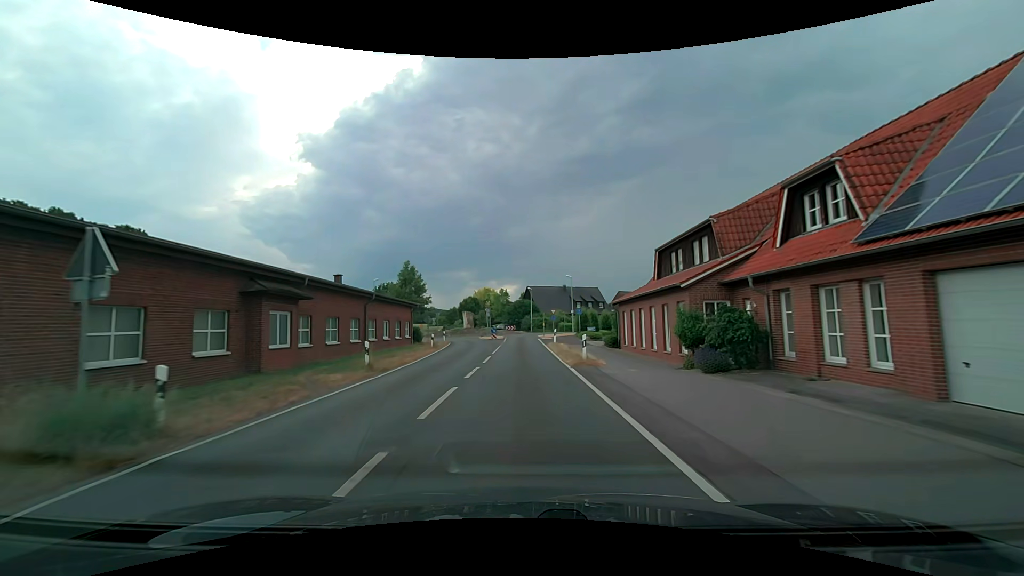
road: secondary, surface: asphalt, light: Day
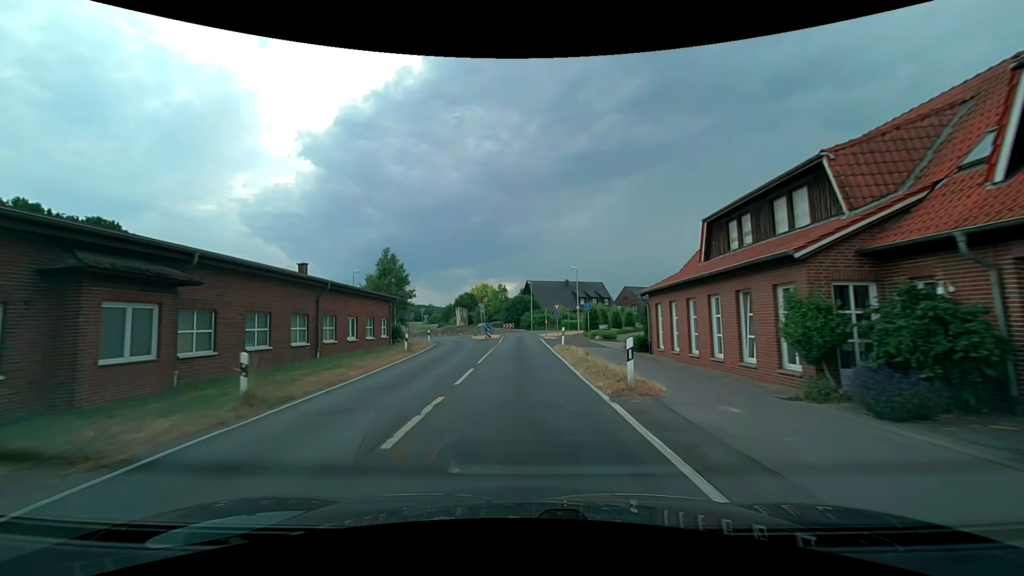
(0.0, +7.7) m; 0°
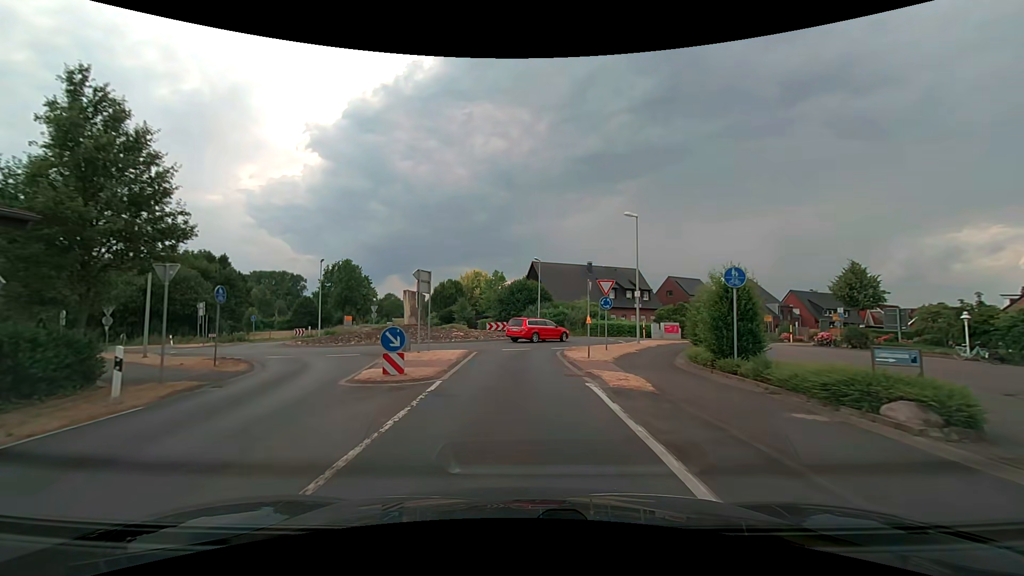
(-0.1, +31.5) m; 0°
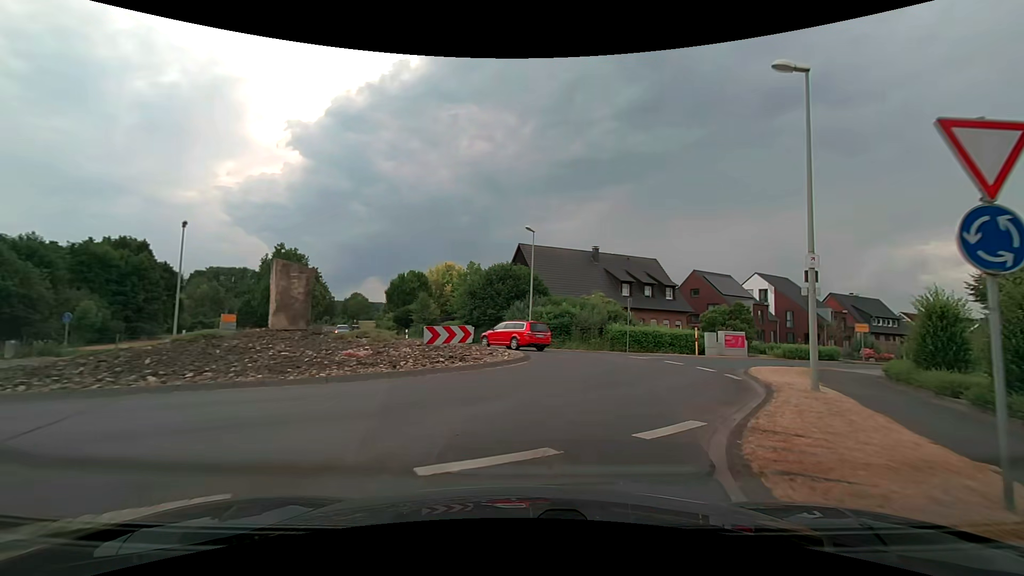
(-0.4, +19.3) m; +2°
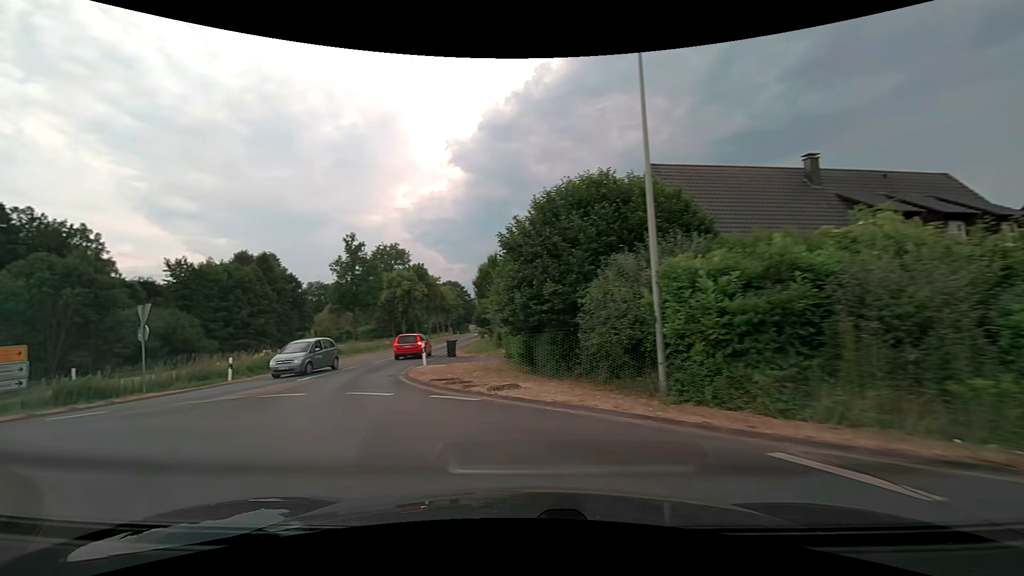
(+2.0, +24.3) m; -18°
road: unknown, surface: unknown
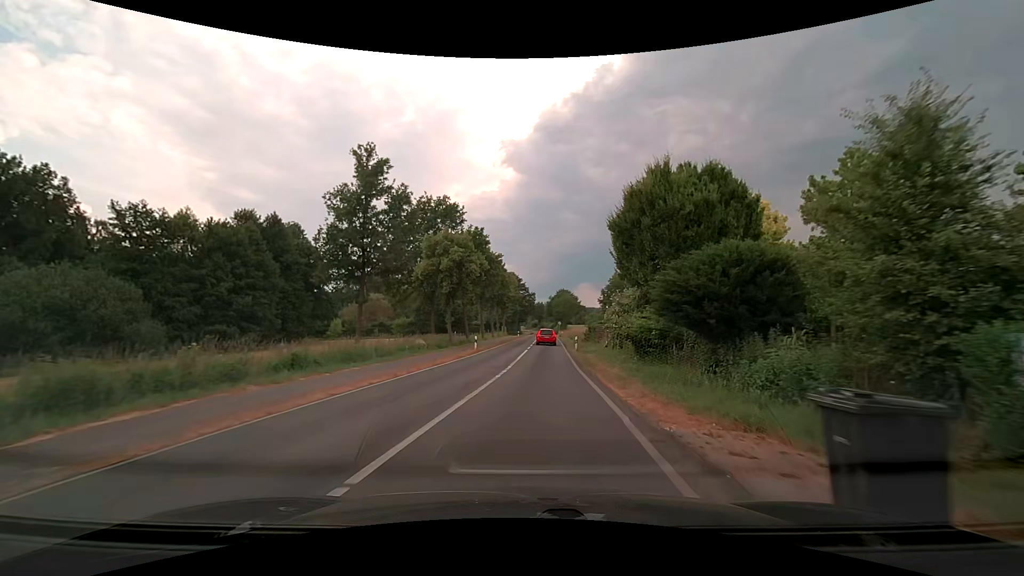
(-7.1, +27.8) m; -6°
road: secondary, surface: asphalt
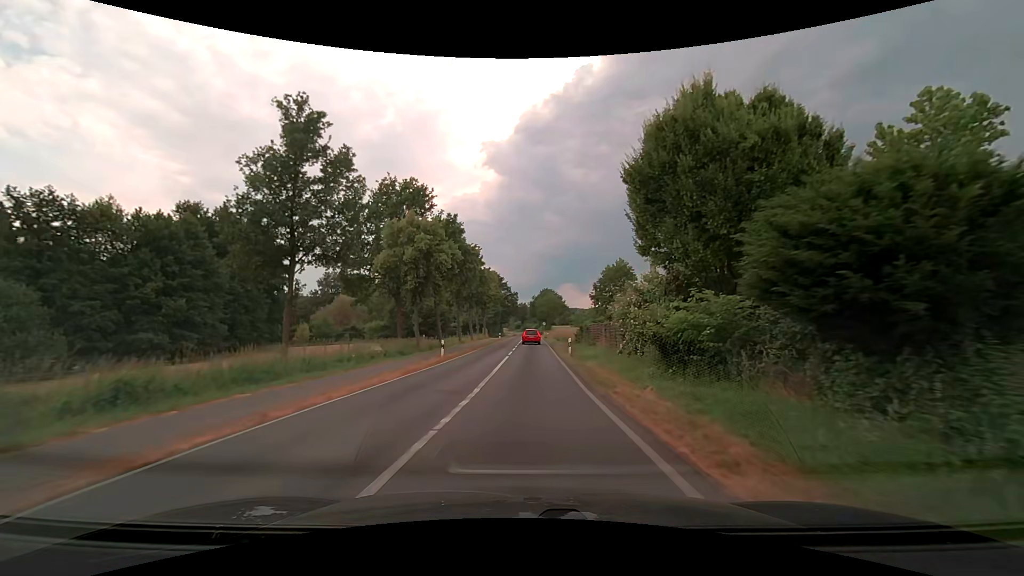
(+0.1, +7.6) m; +2°
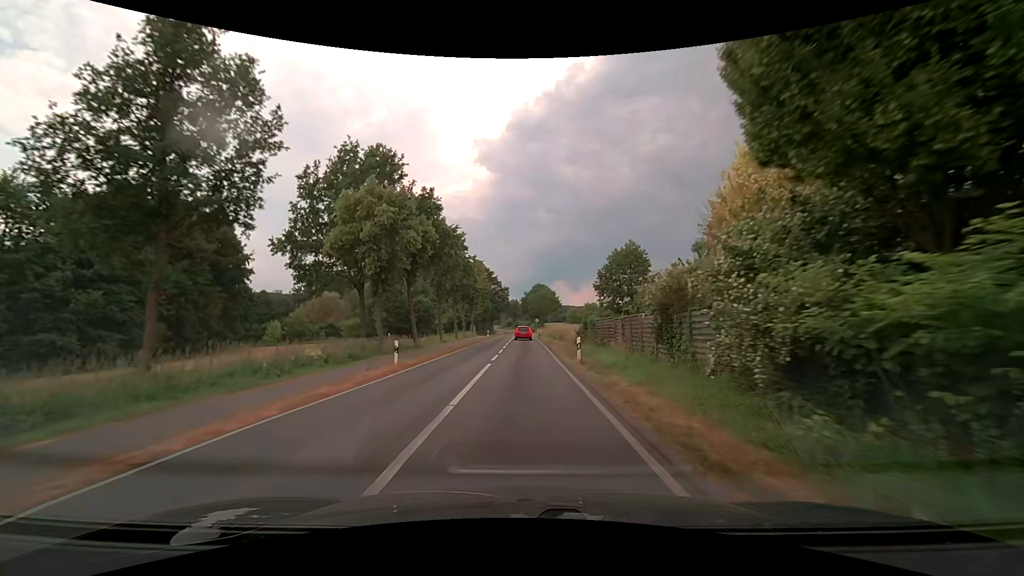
(+0.1, +8.5) m; +1°
(0, +10) (0, +20) (0, +30) (0, +40) (0, +50) (0, +60) (0, +70) (0, +80) (0, +90) (0, +100) m
